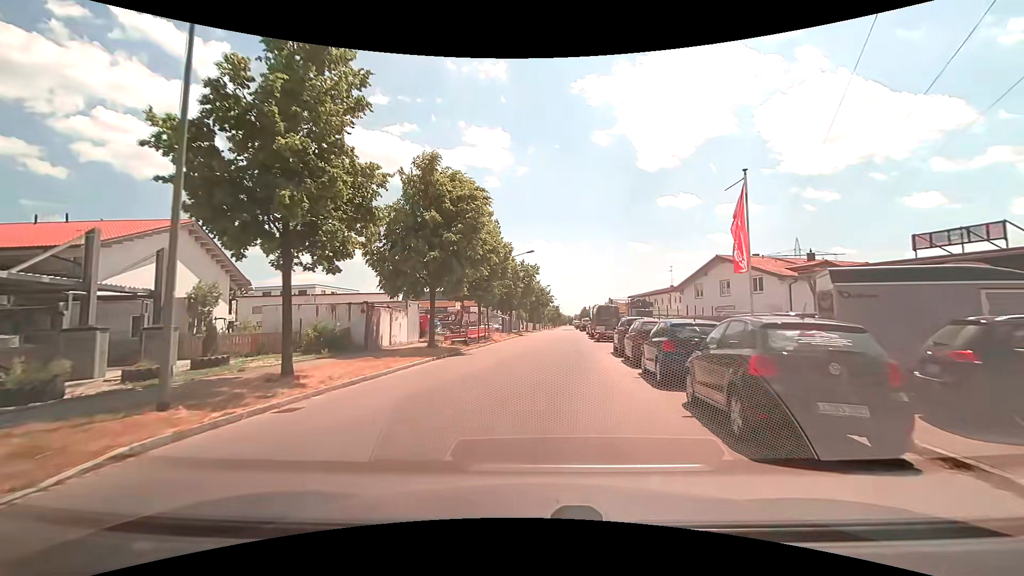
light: Day
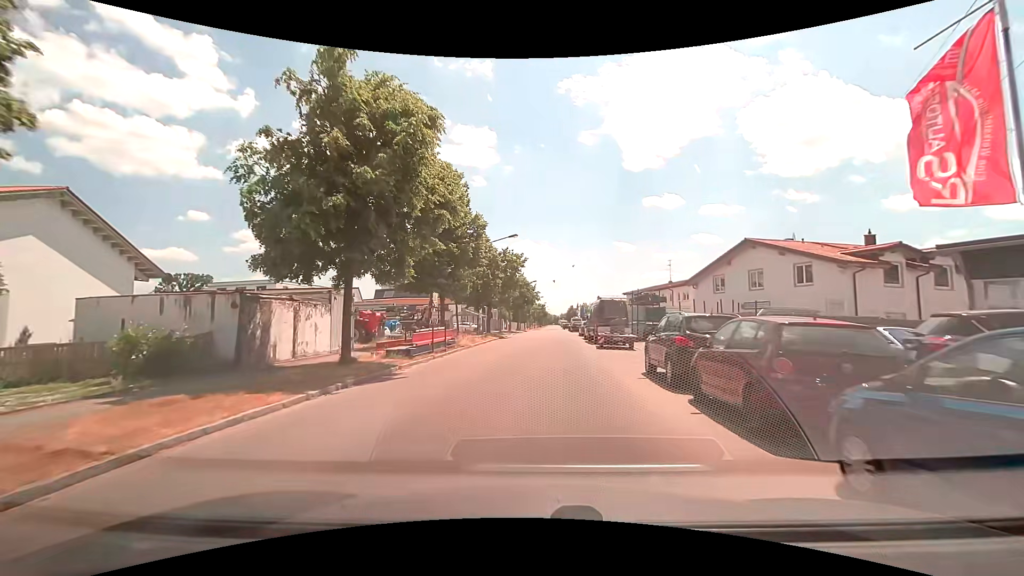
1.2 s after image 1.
(+0.2, +9.4) m; +2°
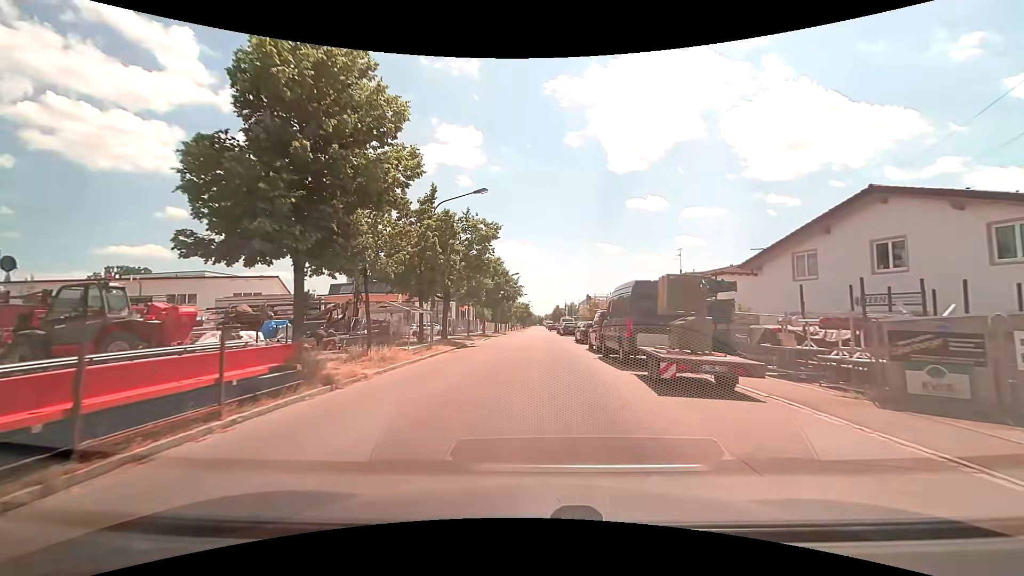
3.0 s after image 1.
(+0.3, +15.1) m; +2°
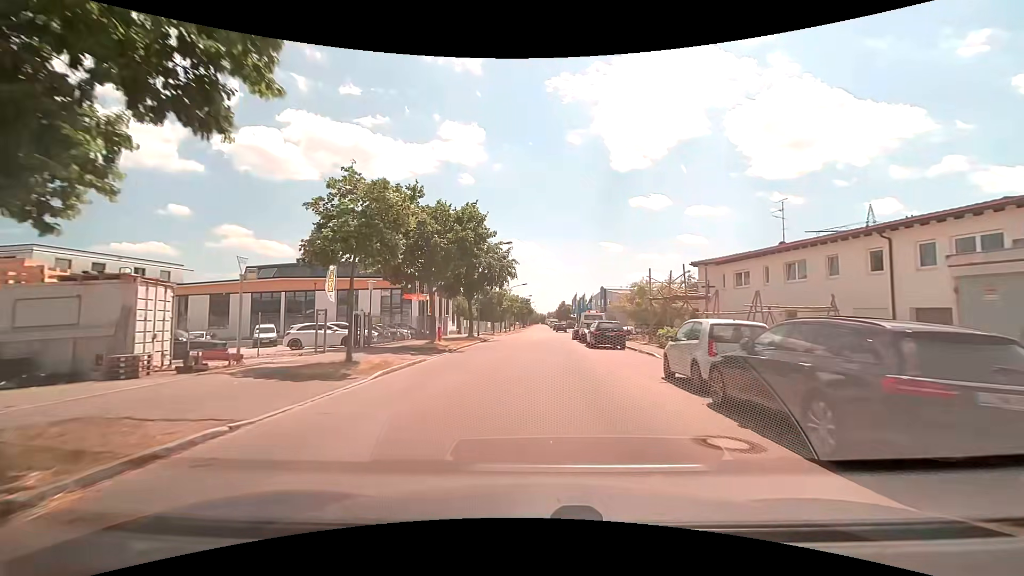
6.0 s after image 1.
(-0.1, +27.7) m; -1°
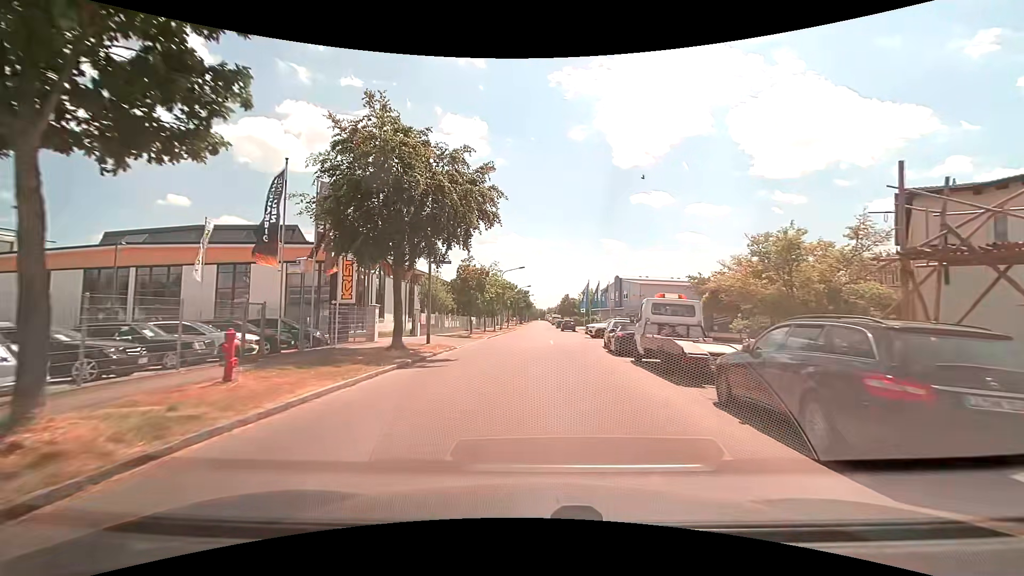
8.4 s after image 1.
(+0.1, +21.2) m; 0°
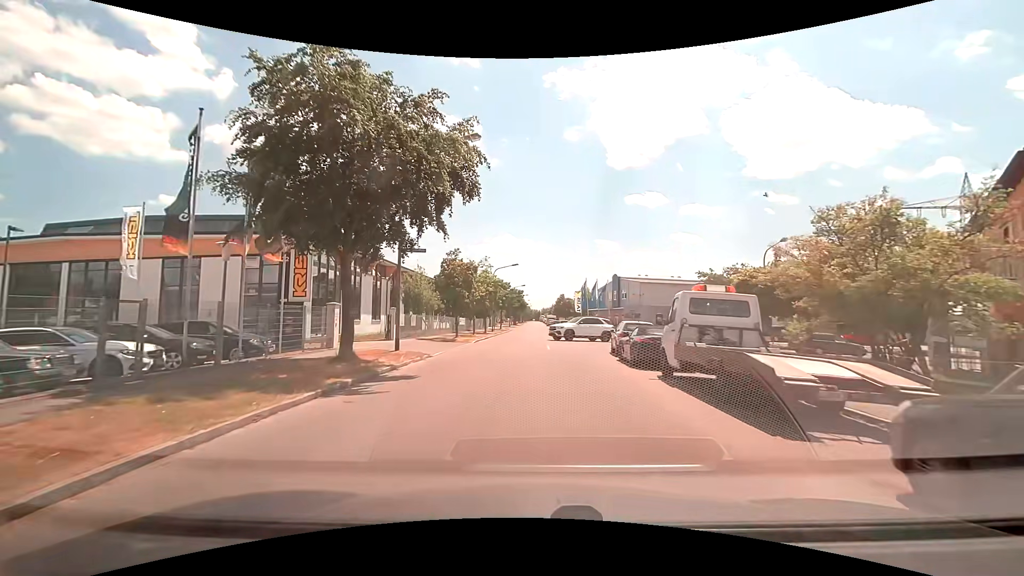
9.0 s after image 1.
(0.0, +4.4) m; +1°
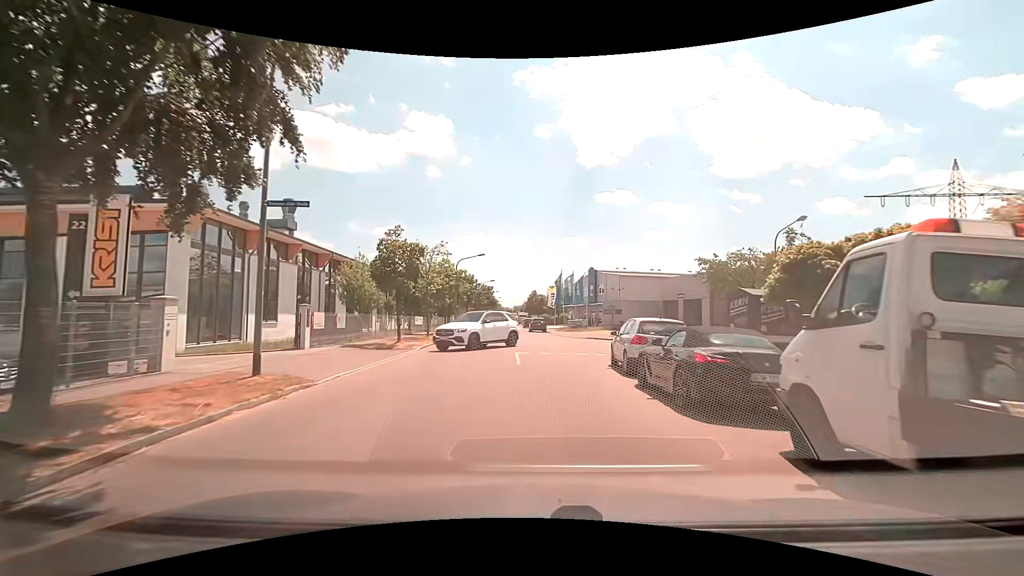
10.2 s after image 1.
(+0.2, +7.8) m; +3°
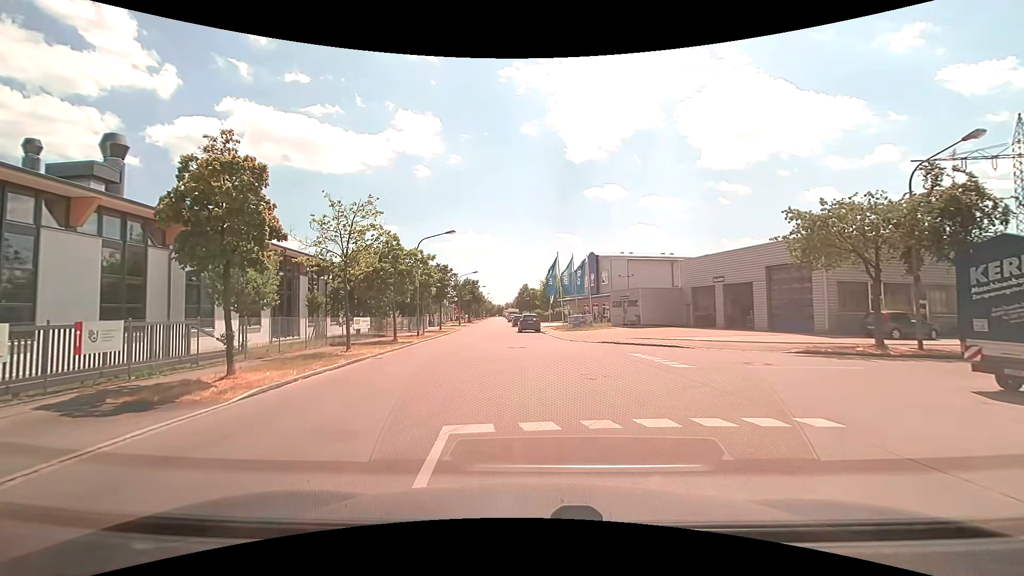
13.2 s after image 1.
(+0.2, +13.6) m; +1°
(0, +10) (-1, +20) (-2, +30) (-2, +40) (-3, +50) (-4, +60) (-5, +70) (-5, +80) (-6, +90) (-7, +100) m
